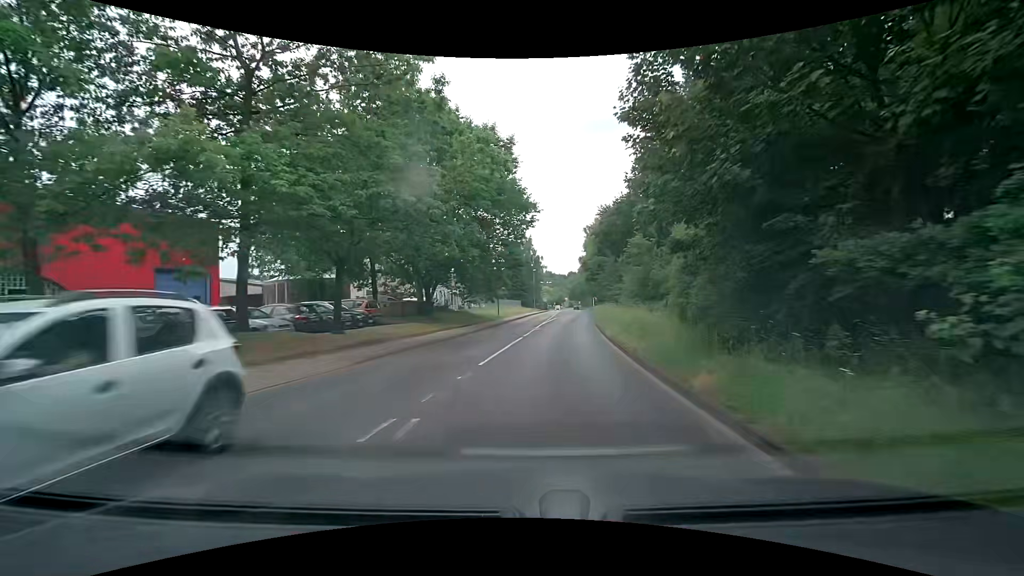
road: tertiary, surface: asphalt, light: Day
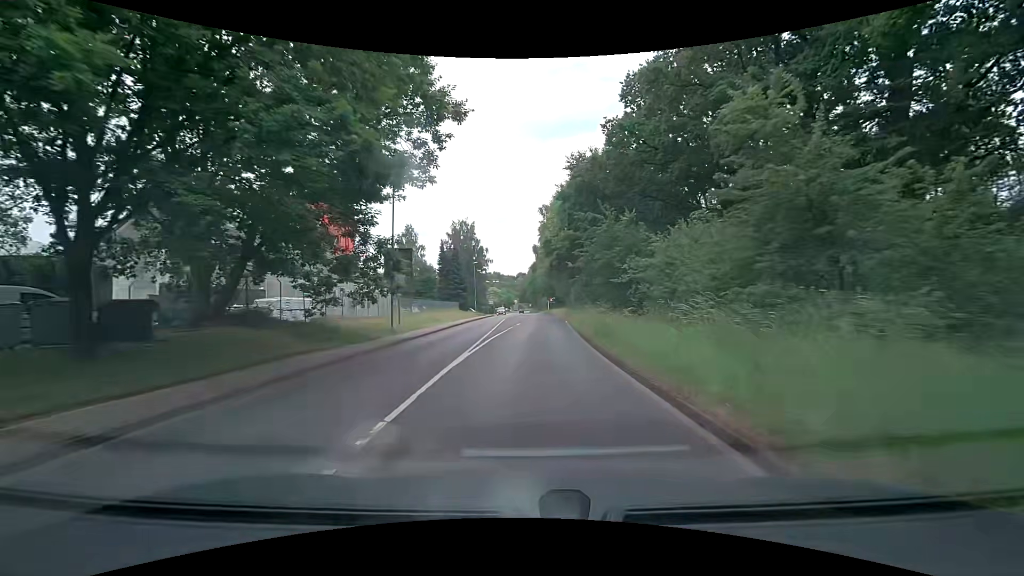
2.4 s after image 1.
(+1.2, +24.4) m; +5°
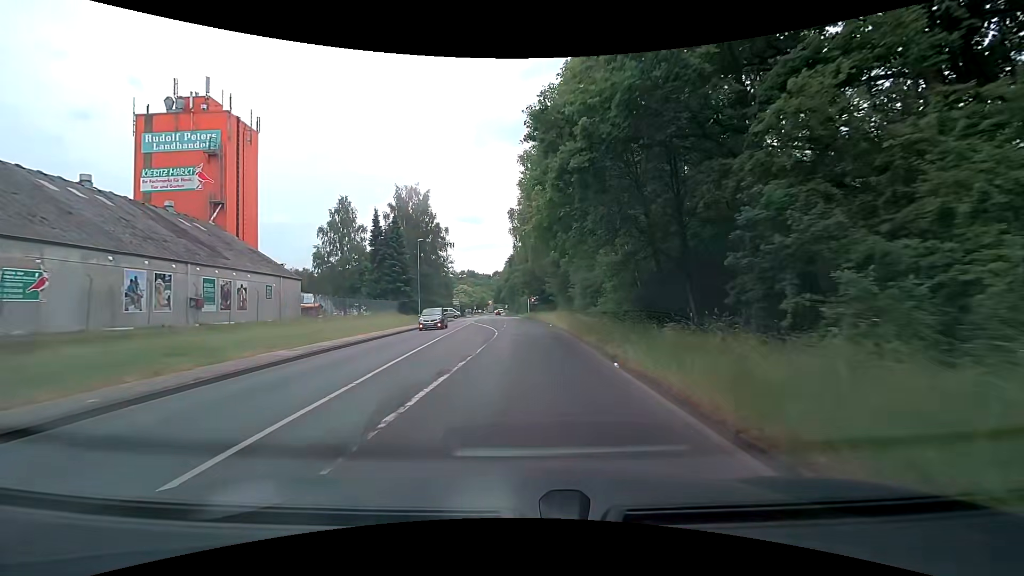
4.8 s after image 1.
(+0.9, +28.1) m; +2°
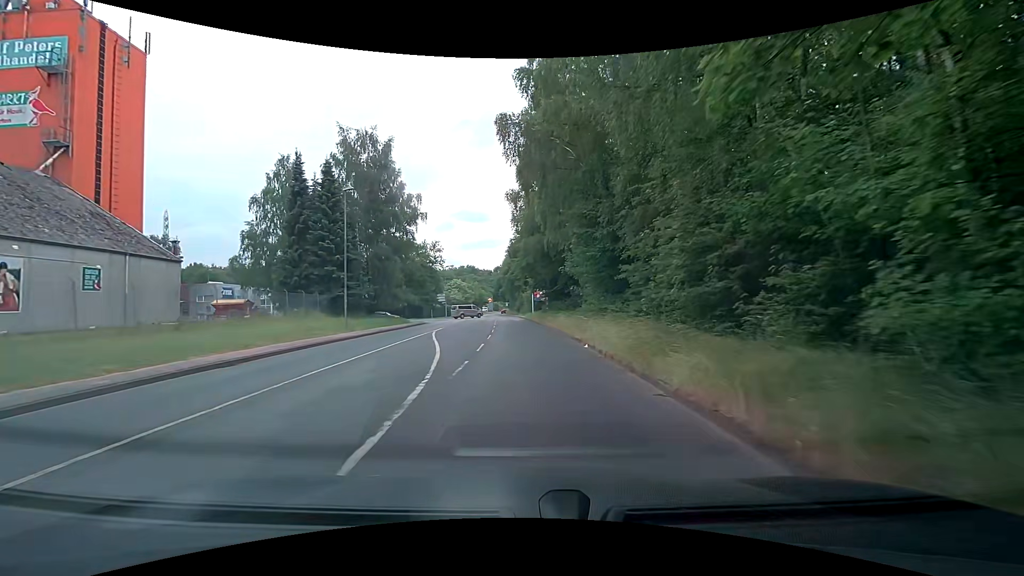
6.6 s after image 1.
(+0.4, +21.9) m; +1°
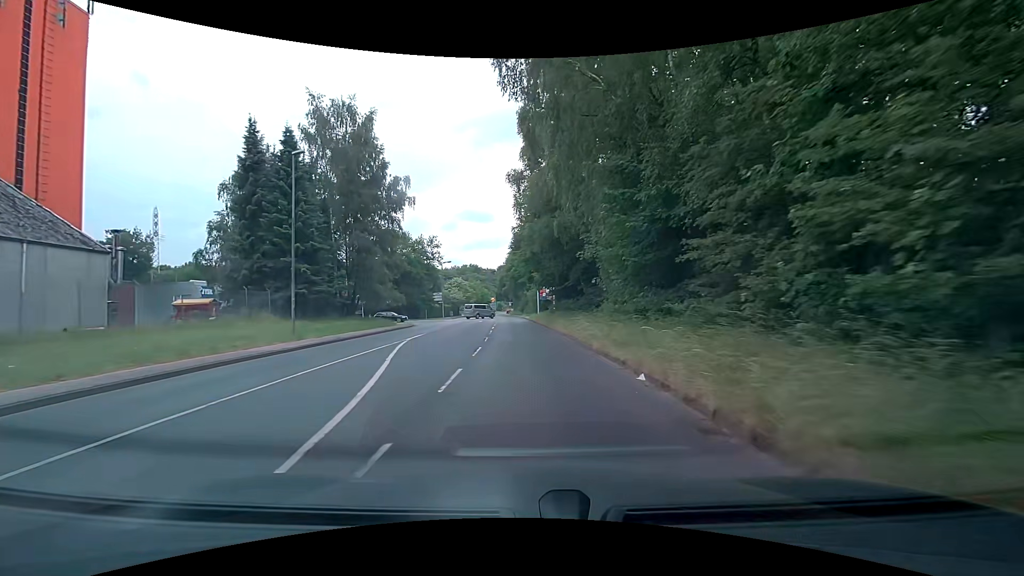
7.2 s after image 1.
(0.0, +7.4) m; -1°
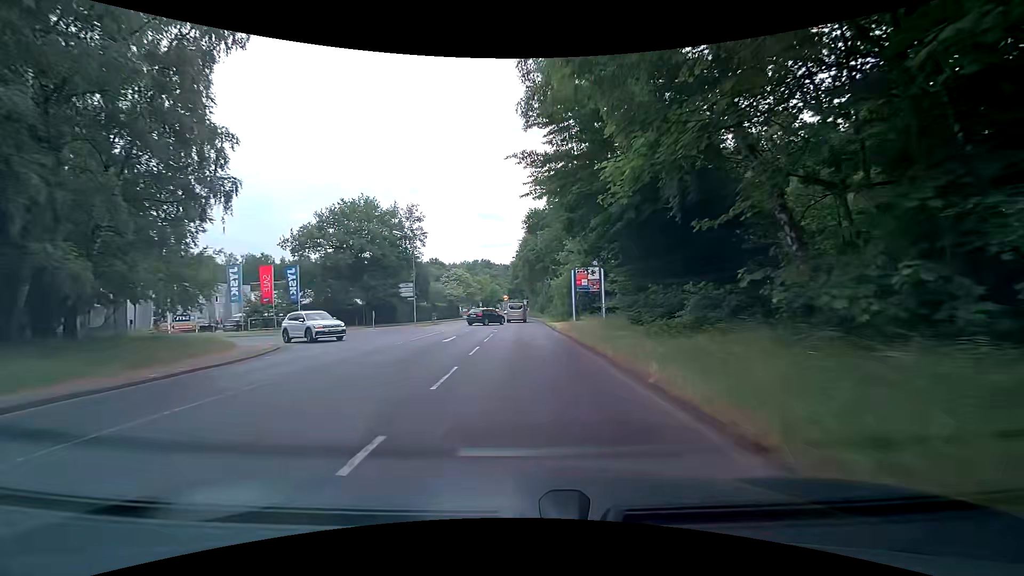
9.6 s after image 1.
(-0.5, +29.8) m; -1°
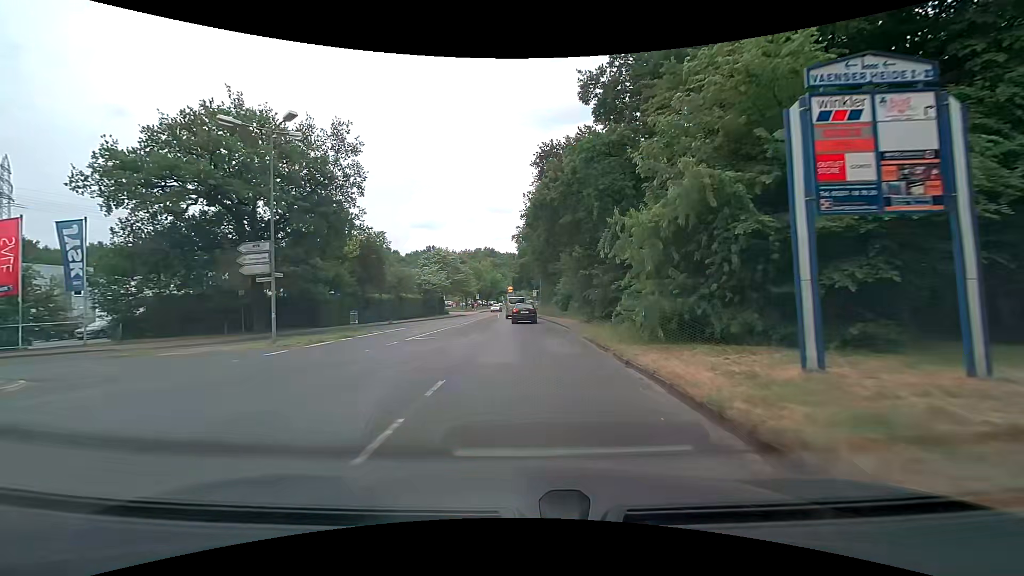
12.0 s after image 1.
(-0.8, +28.0) m; -2°
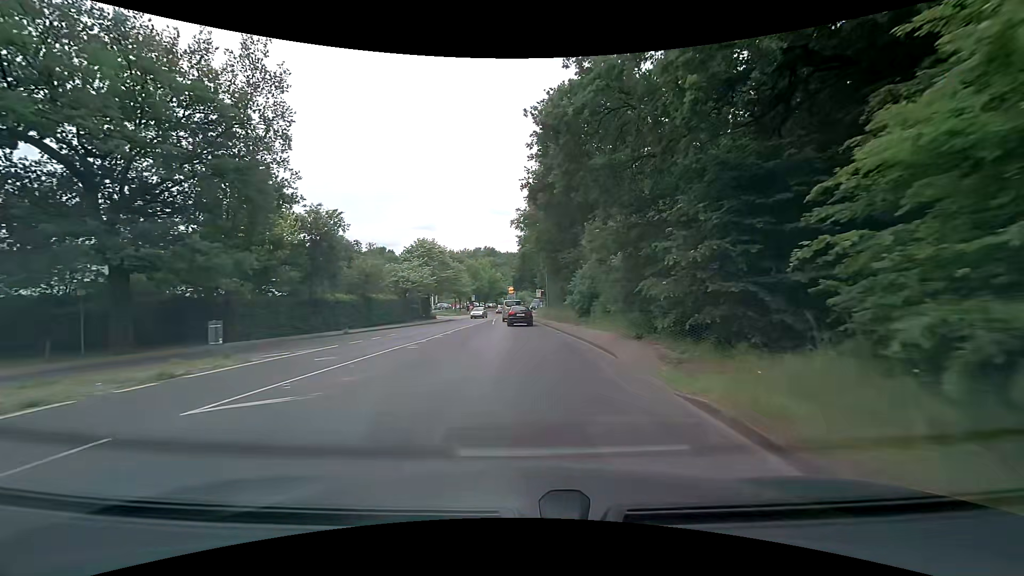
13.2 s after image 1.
(0.0, +12.4) m; 0°
(0, +10) (0, +20) (-1, +30) (-1, +40) (-2, +50) (-2, +60) (-2, +70) (-2, +80) (-2, +90) (-1, +100) m
